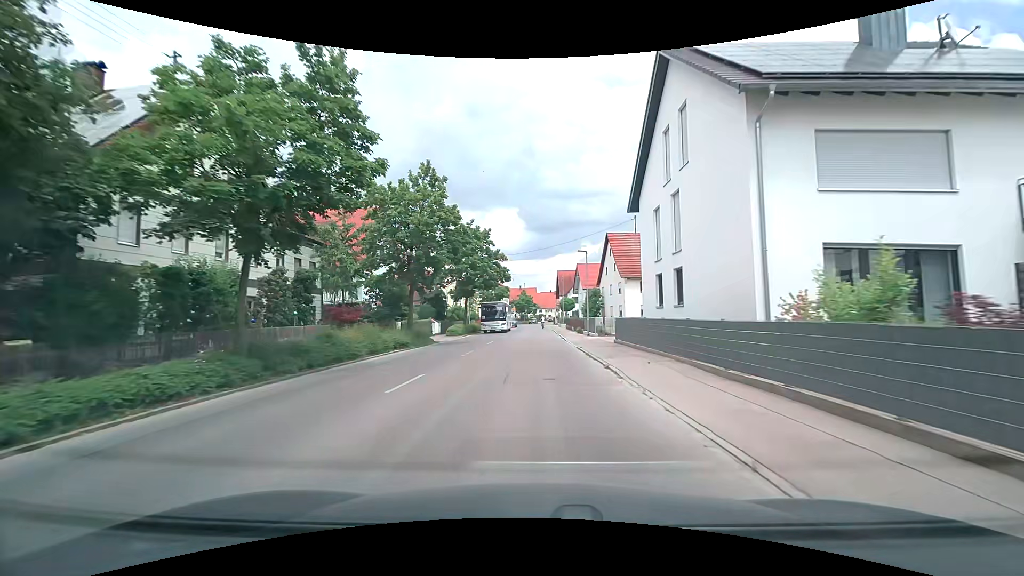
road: tertiary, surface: asphalt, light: Day
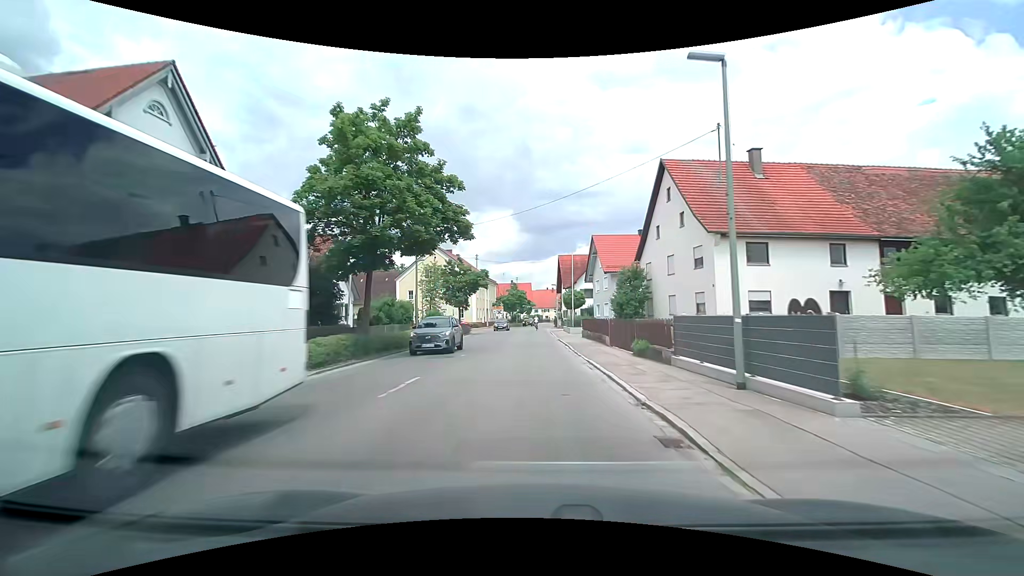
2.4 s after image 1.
(+0.2, +27.3) m; 0°
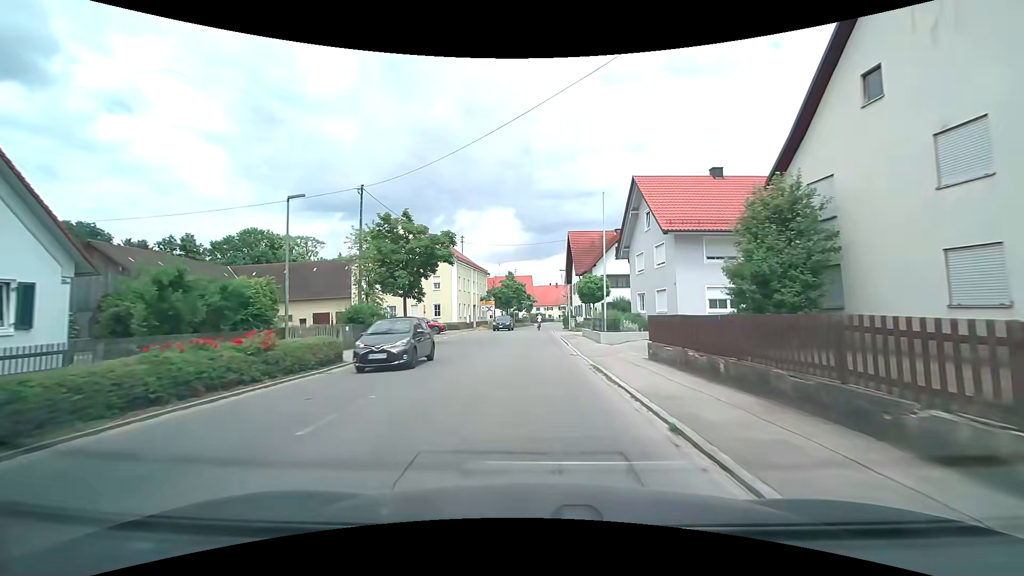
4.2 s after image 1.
(+0.2, +20.8) m; 0°
(0, +10) (0, +20) (0, +30) (0, +40) (0, +50) (0, +60) (+1, +70) (+2, +80) (+4, +90) (+5, +100) m
